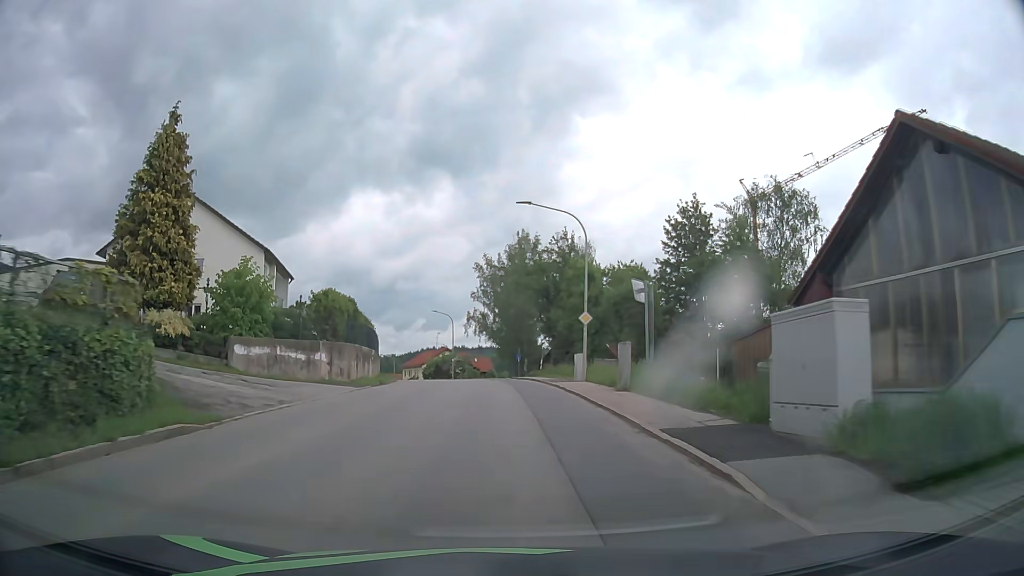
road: tertiary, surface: asphalt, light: Day
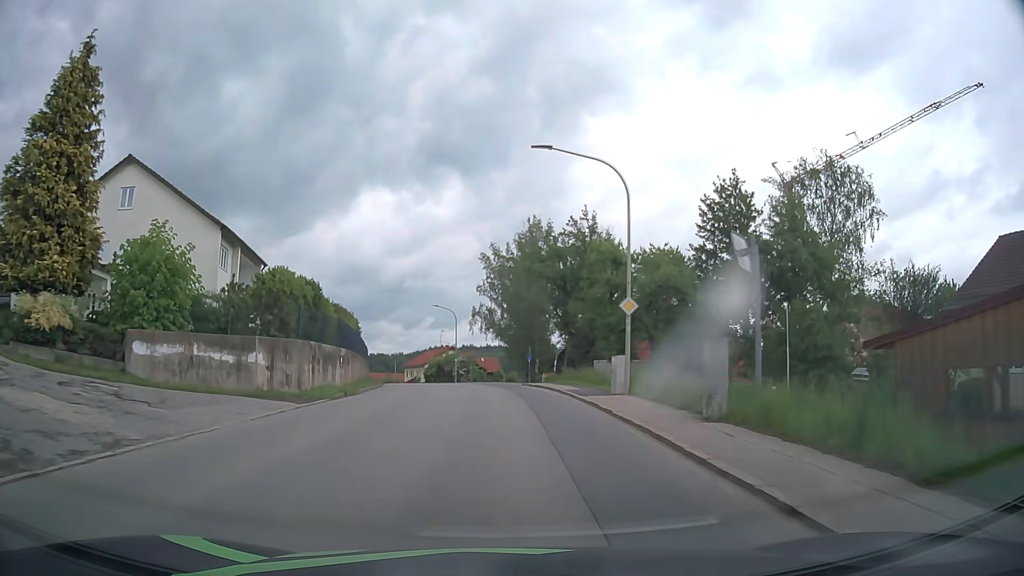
(0.0, +8.0) m; -1°
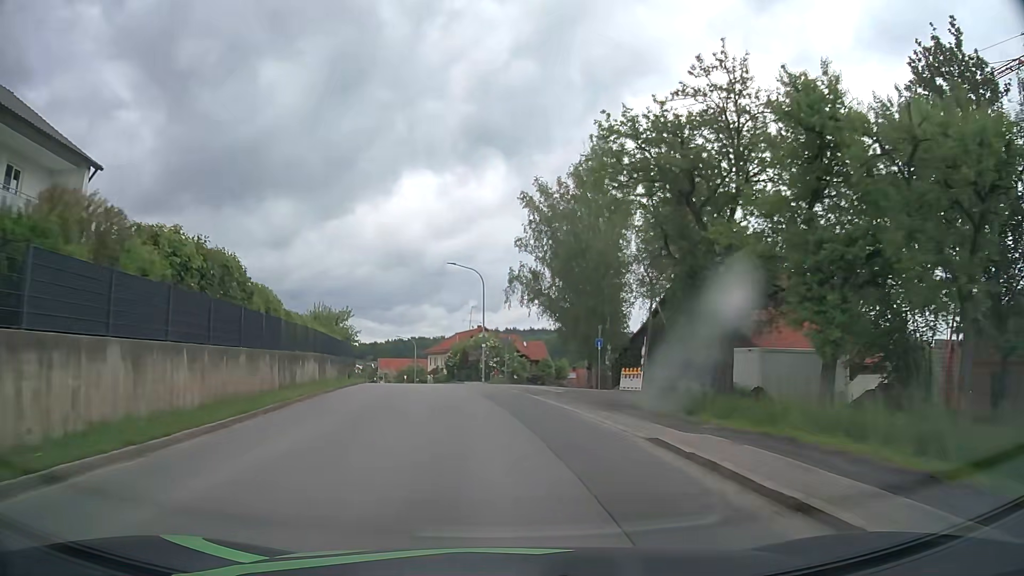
(-0.6, +24.0) m; -4°
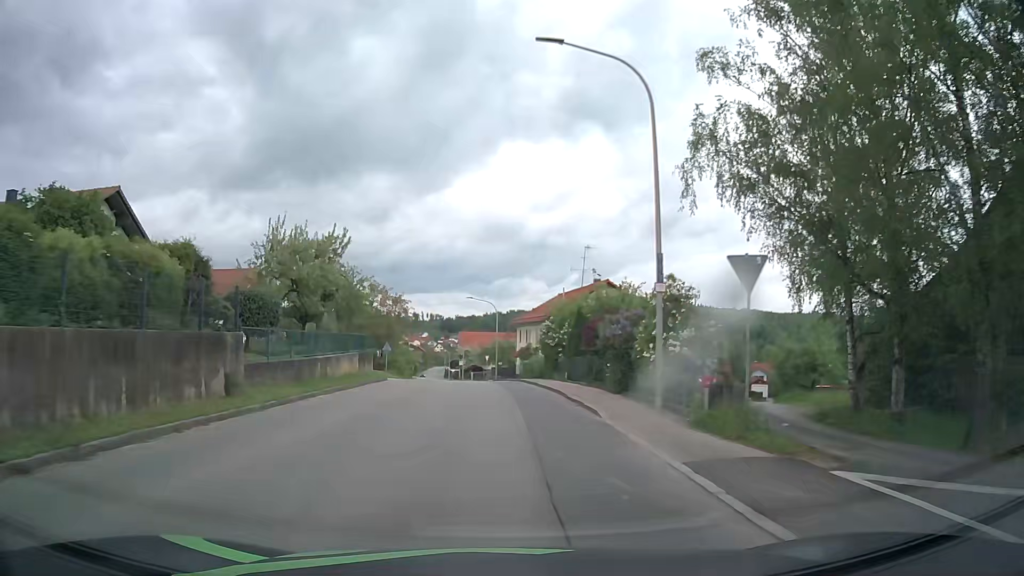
(-2.4, +32.3) m; -8°
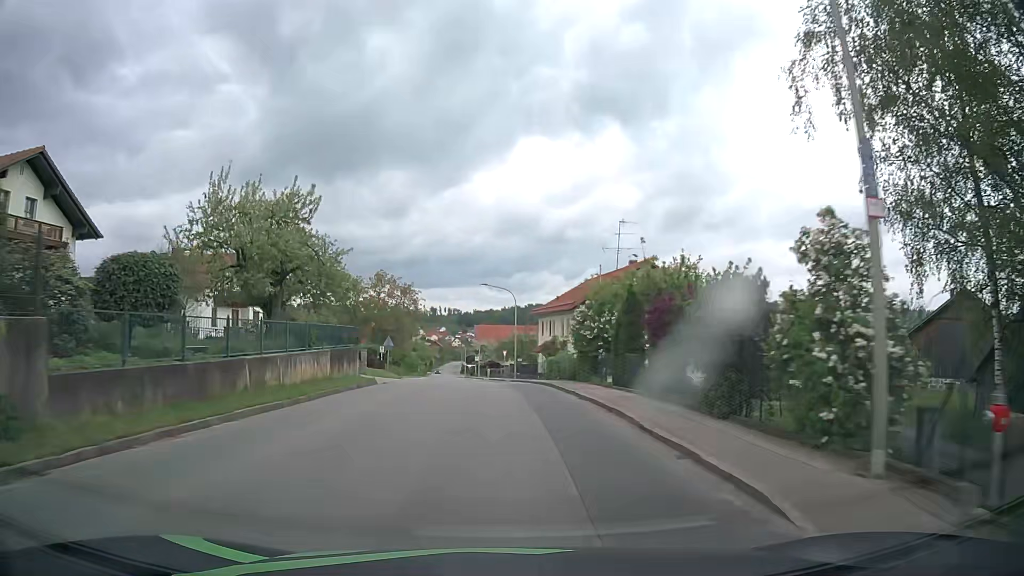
(-0.1, +8.2) m; -2°
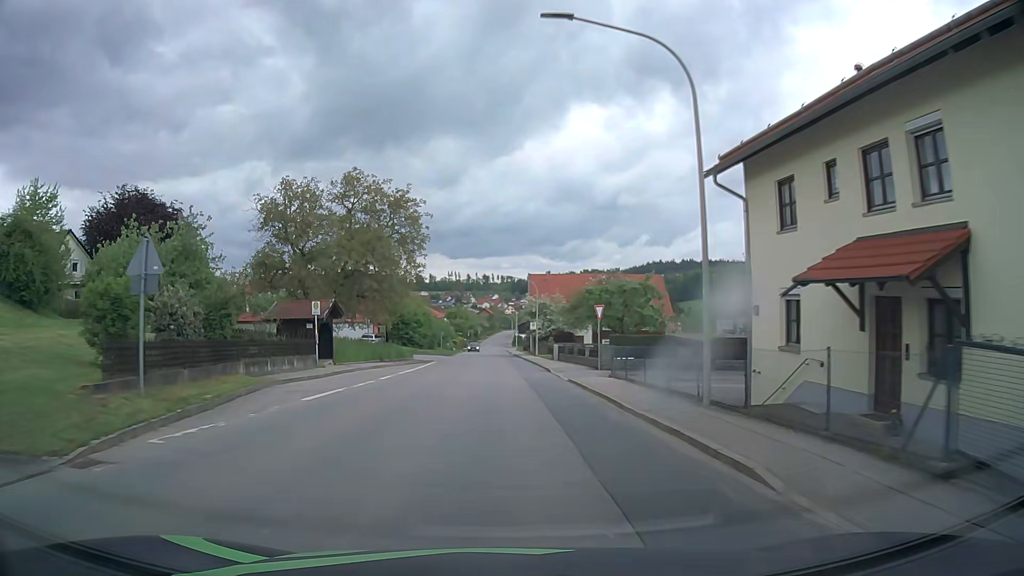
(-1.6, +41.3) m; -4°
(0, +10) (0, +20) (0, +30) (0, +40) (-1, +50) (-1, +60) (-1, +70) (-1, +80) (-2, +90) (-2, +100) m
